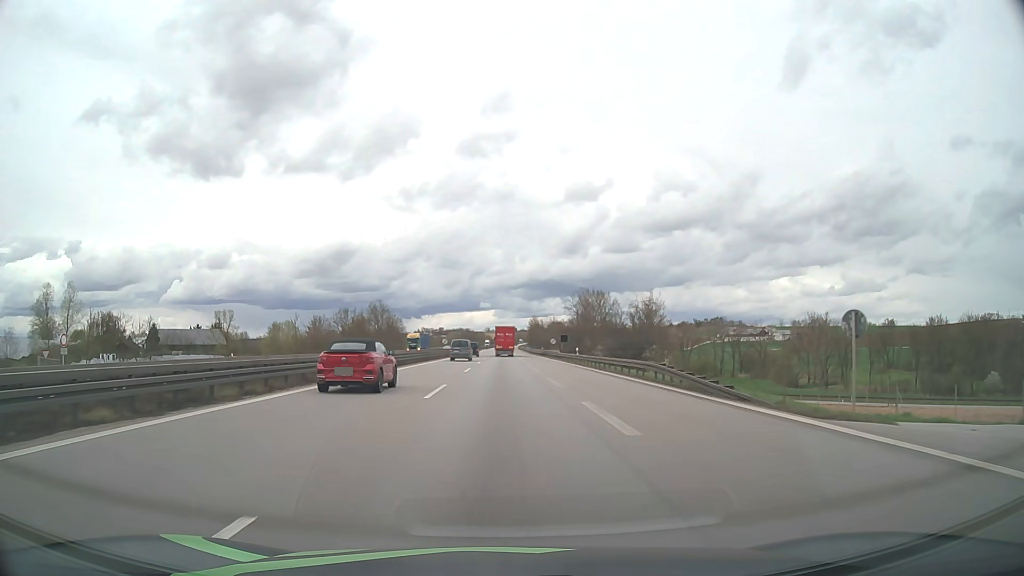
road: motorway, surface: asphalt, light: Day
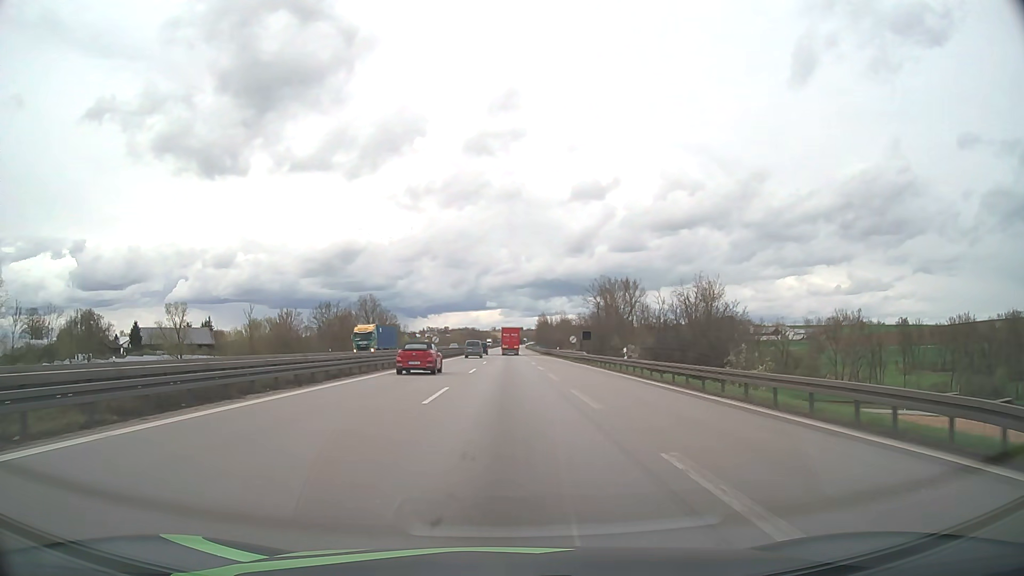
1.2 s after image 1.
(-0.1, +19.8) m; 0°
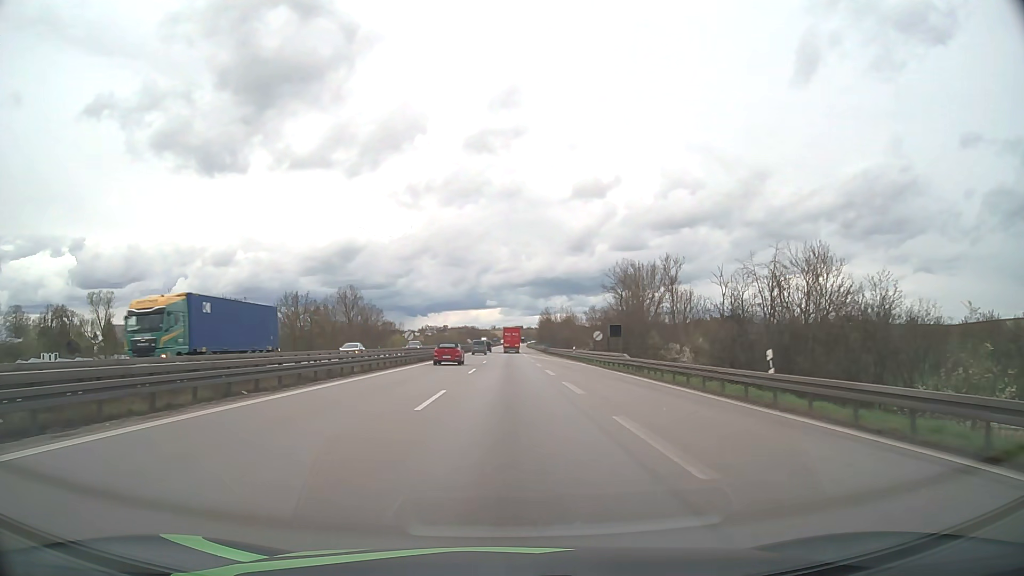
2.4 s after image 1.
(0.0, +20.0) m; 0°
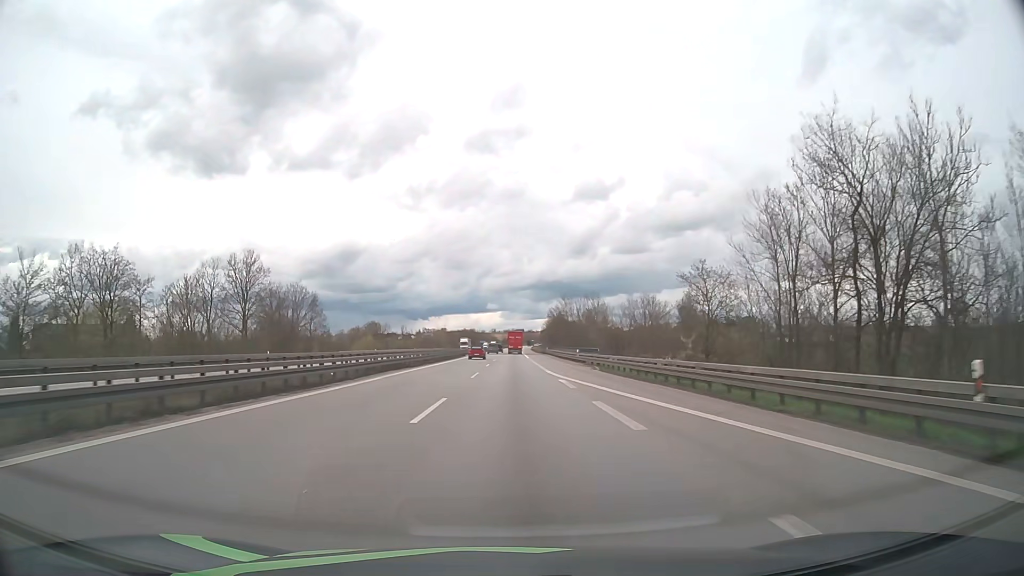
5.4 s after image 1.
(+0.1, +56.8) m; 0°
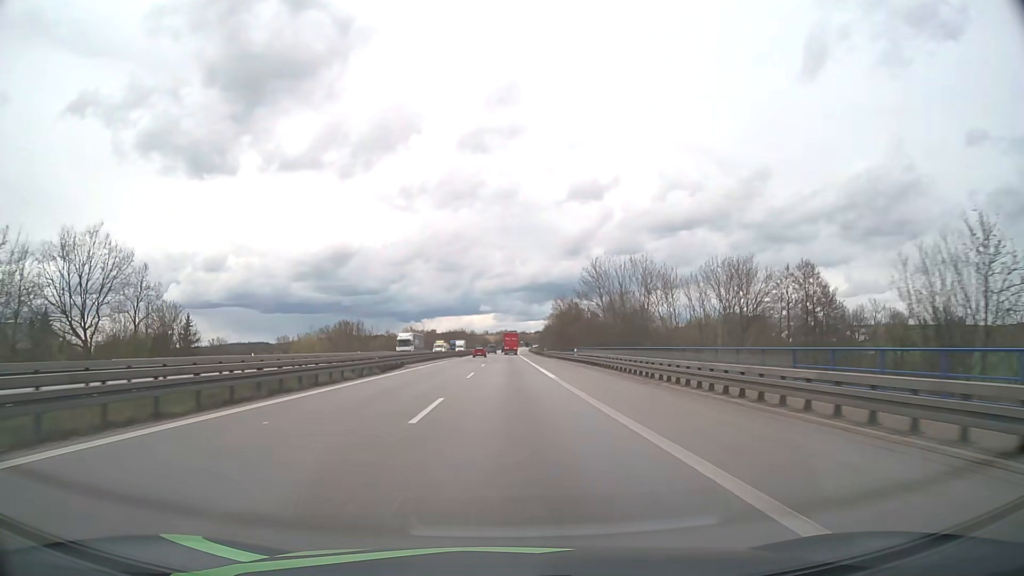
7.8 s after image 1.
(+0.3, +55.0) m; +1°
(0, +10) (0, +20) (0, +30) (0, +40) (0, +50) (0, +60) (0, +70) (0, +80) (0, +90) (0, +100) m
